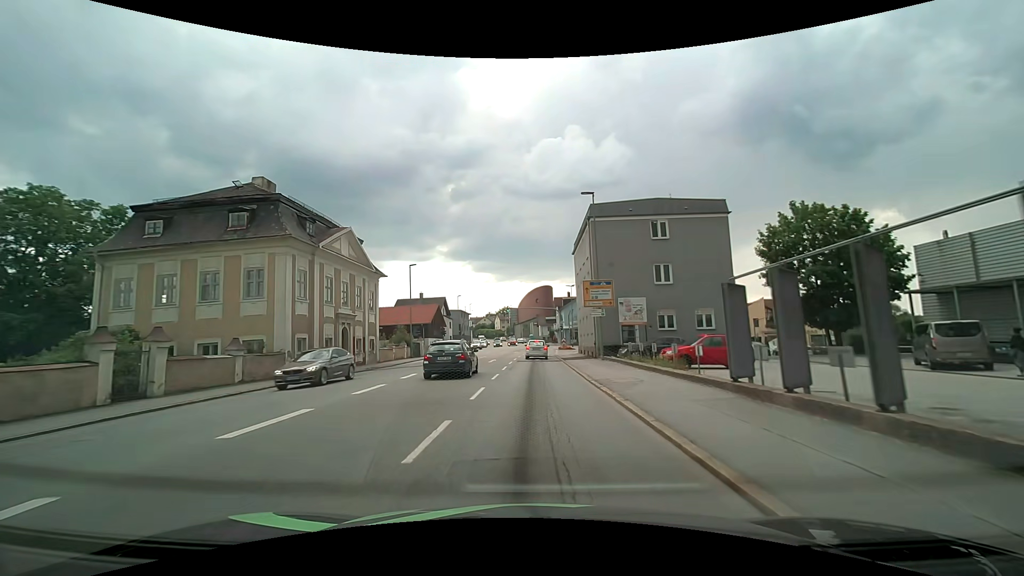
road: tertiary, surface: asphalt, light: Day
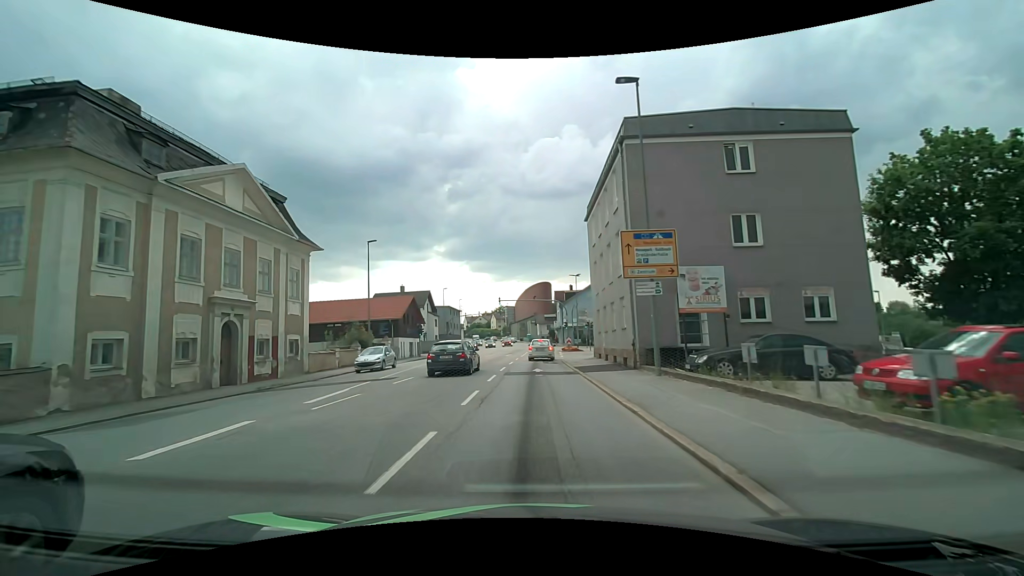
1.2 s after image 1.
(+0.1, +13.2) m; +1°
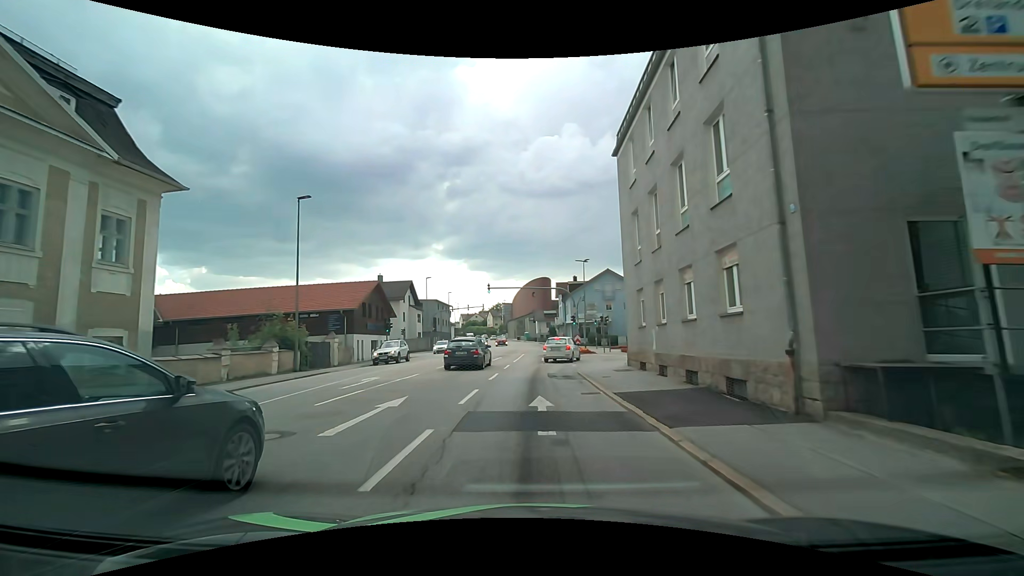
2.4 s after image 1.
(0.0, +12.1) m; 0°
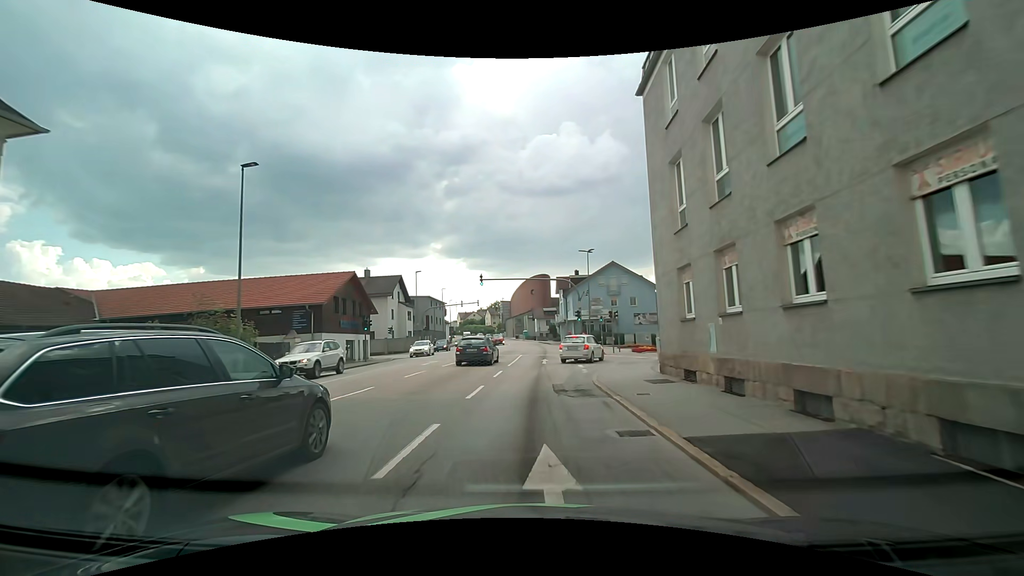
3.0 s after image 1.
(0.0, +5.5) m; 0°
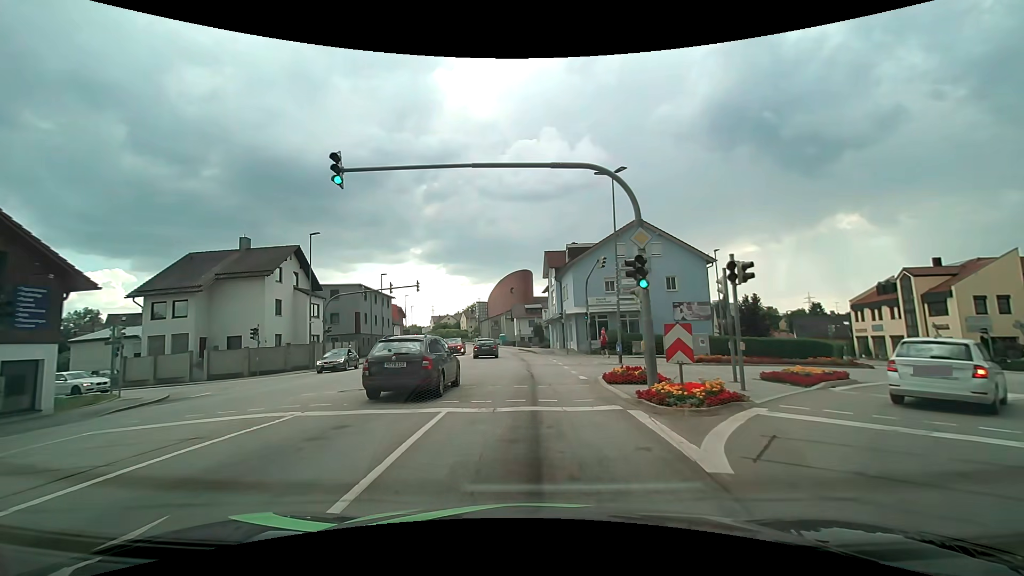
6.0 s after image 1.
(+0.6, +26.3) m; +2°
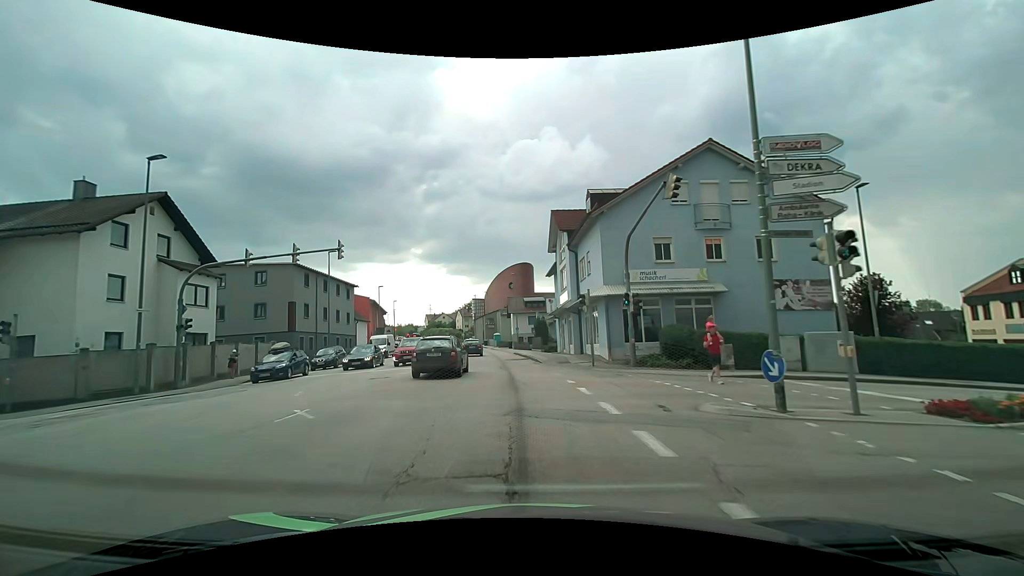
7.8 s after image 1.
(+0.1, +16.6) m; +1°
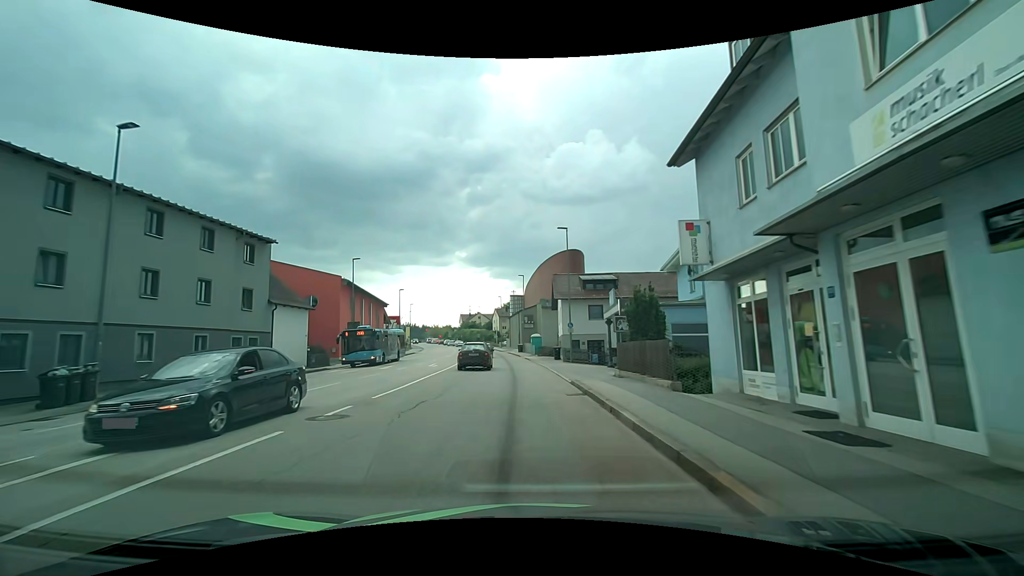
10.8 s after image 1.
(-1.5, +29.2) m; -6°
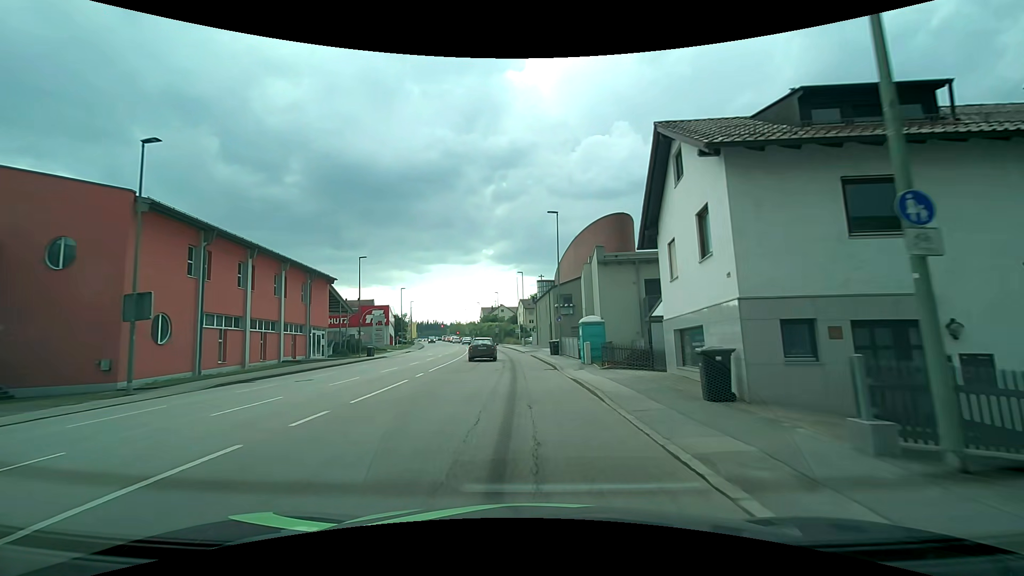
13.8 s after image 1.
(-0.5, +31.1) m; -2°
(0, +10) (-1, +20) (-1, +30) (-2, +40) (-3, +50) (-4, +60) (-5, +70) (-7, +80) (-8, +89) (-10, +99) m
